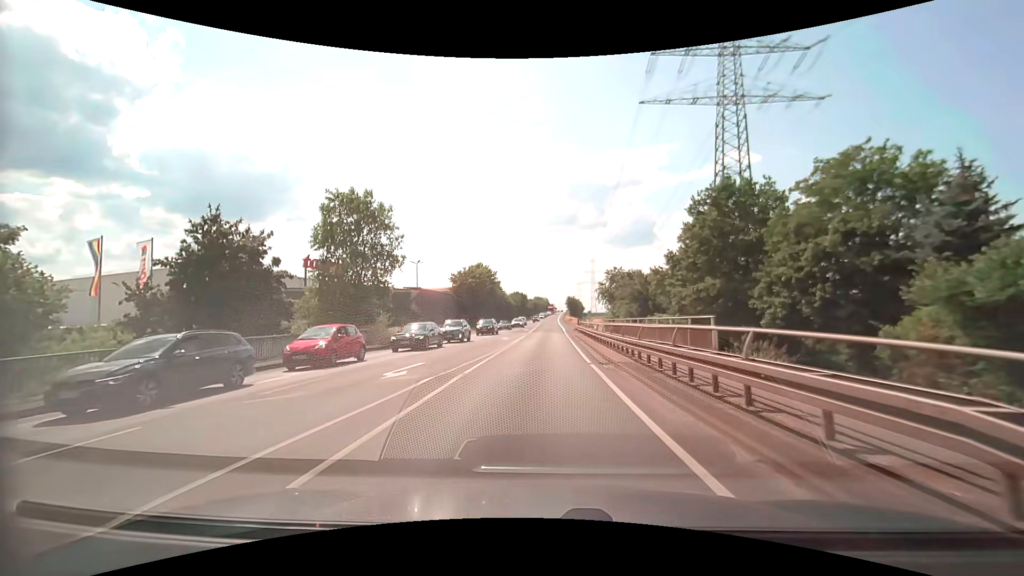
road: secondary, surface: asphalt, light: Day
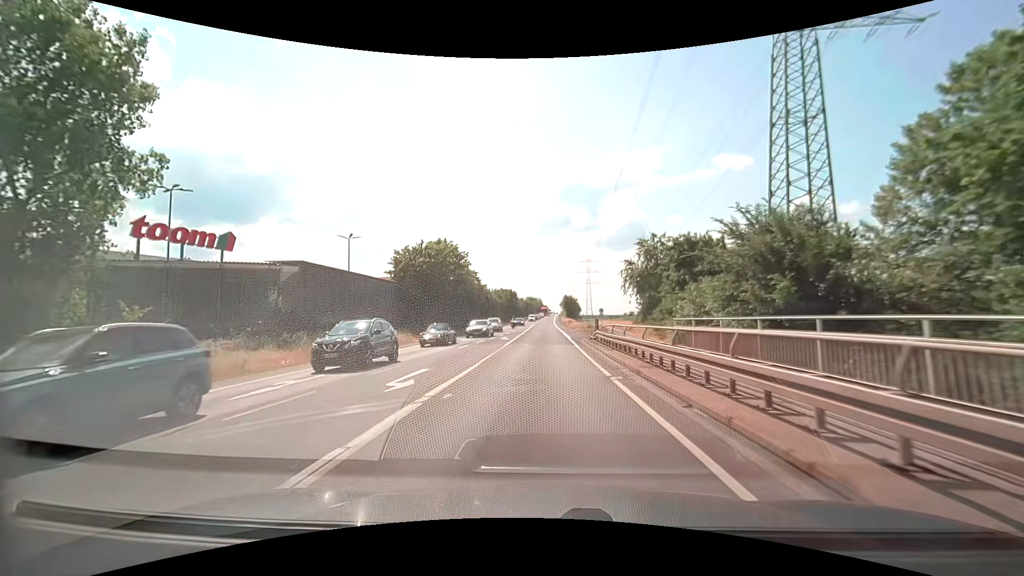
(+0.2, +27.4) m; +1°
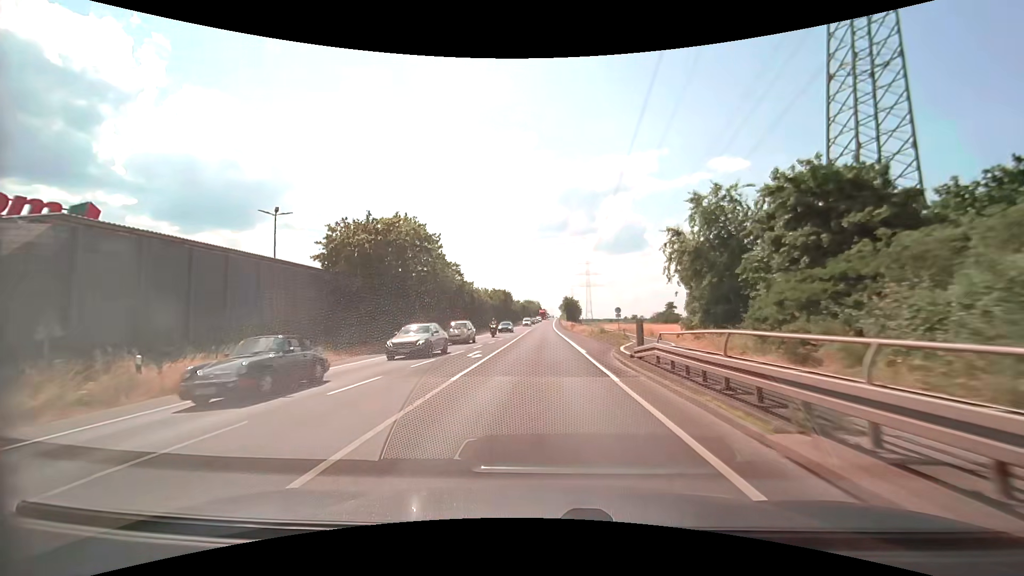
(0.0, +15.6) m; 0°
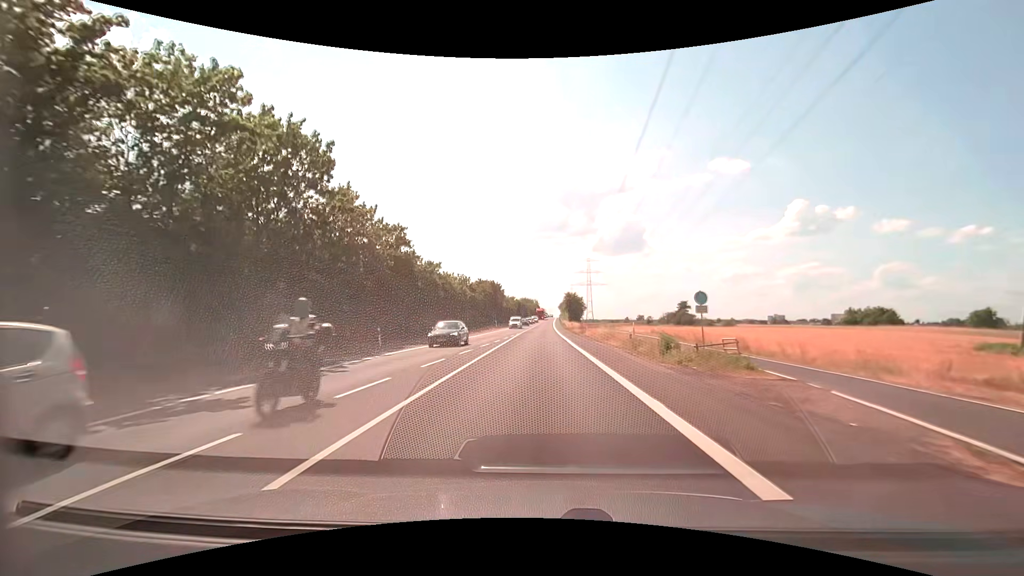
(-0.2, +25.2) m; 0°
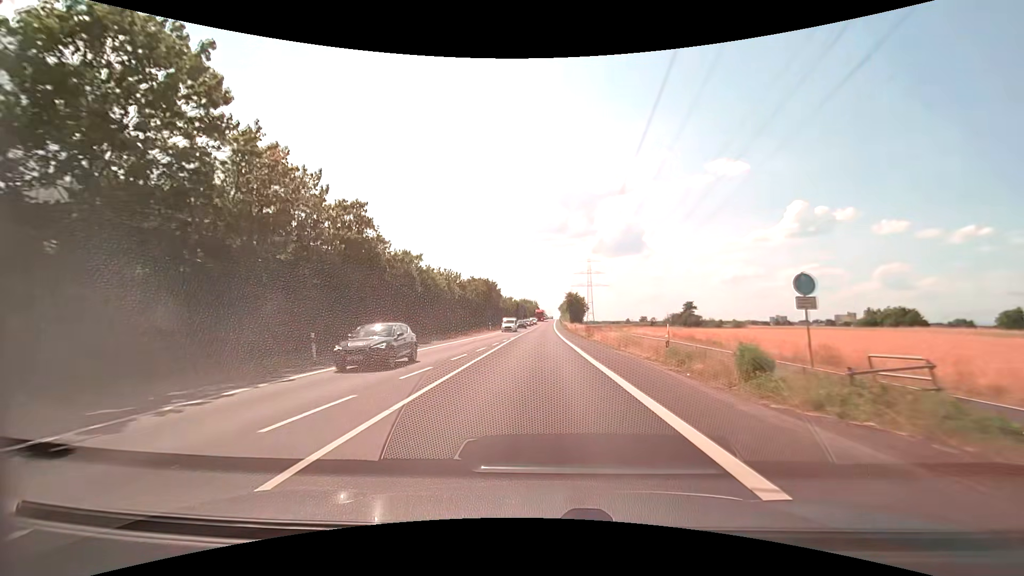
(0.0, +8.8) m; 0°
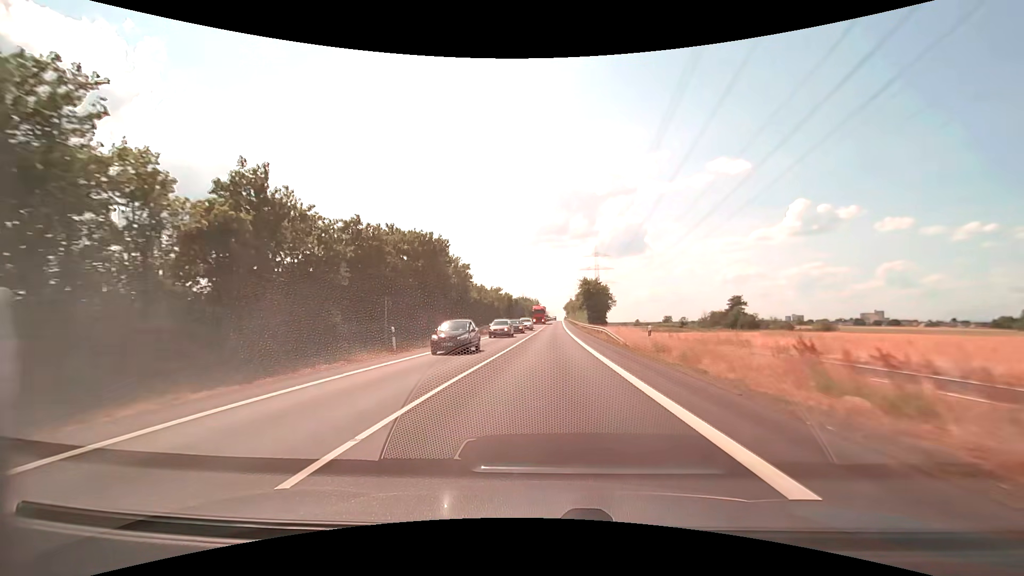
(-0.3, +47.9) m; 0°
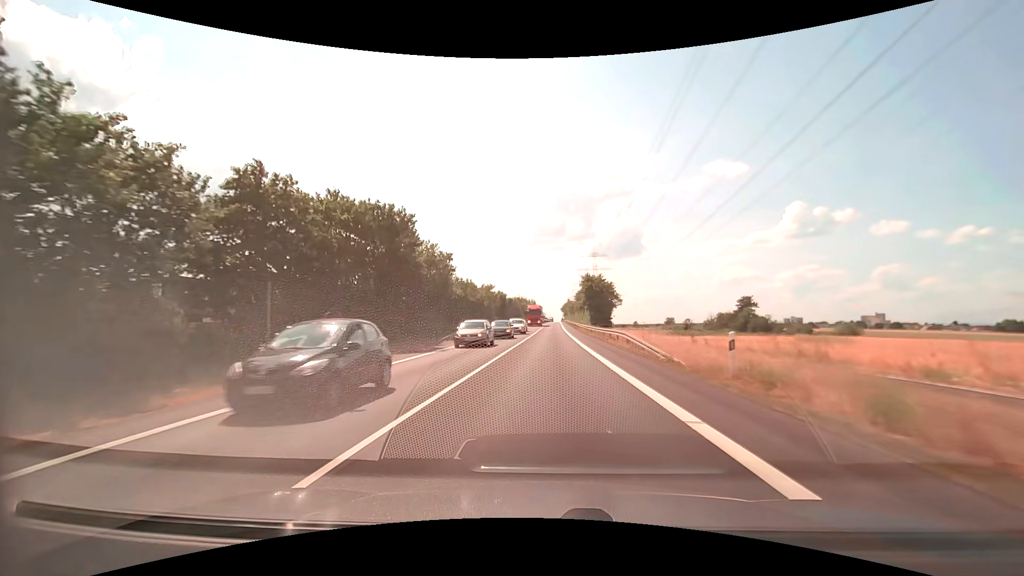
(0.0, +10.4) m; 0°
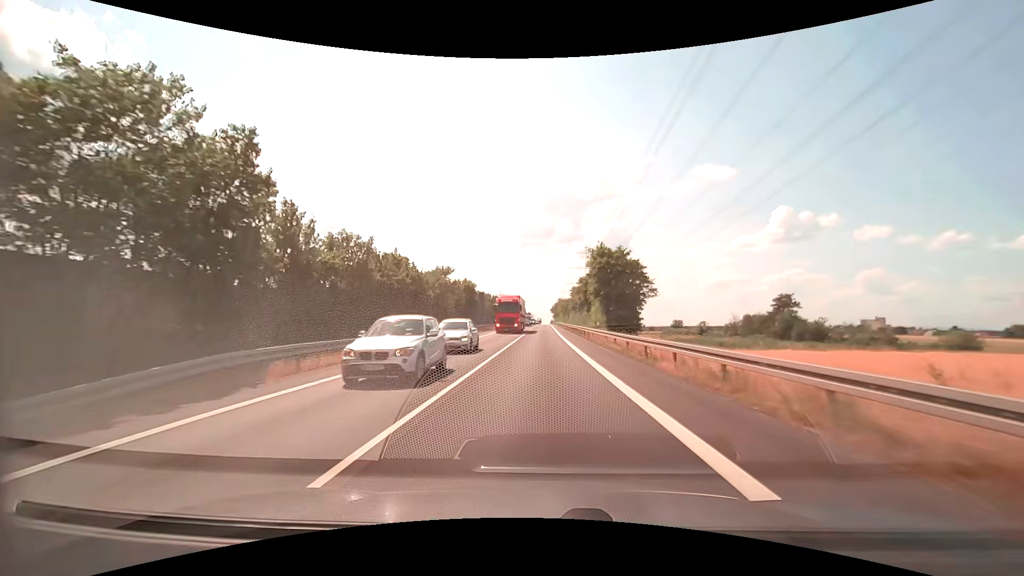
(+0.4, +31.9) m; +1°
(0, +10) (0, +20) (0, +30) (0, +40) (0, +50) (0, +60) (0, +70) (0, +80) (0, +90) (0, +100) m
